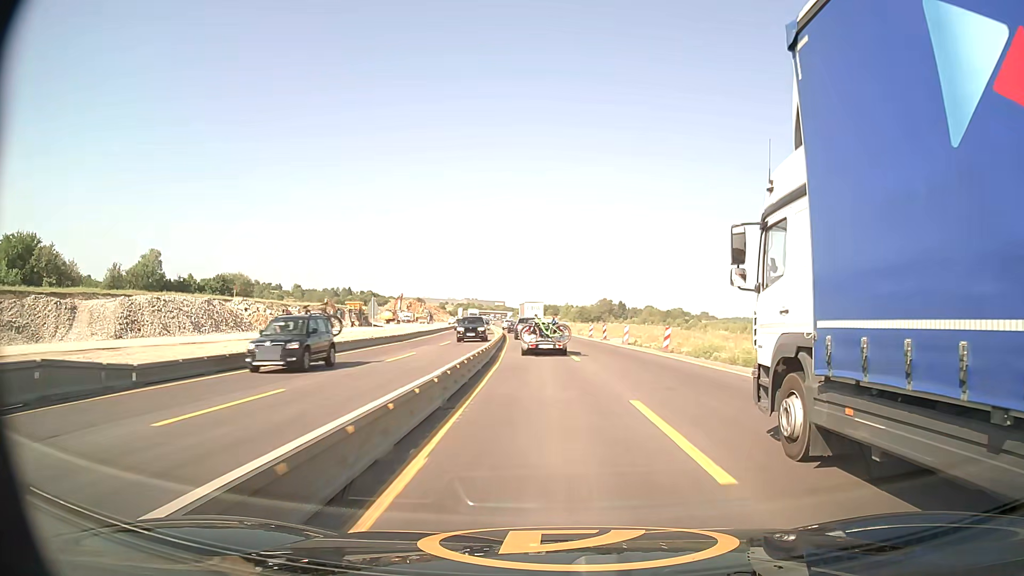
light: Day
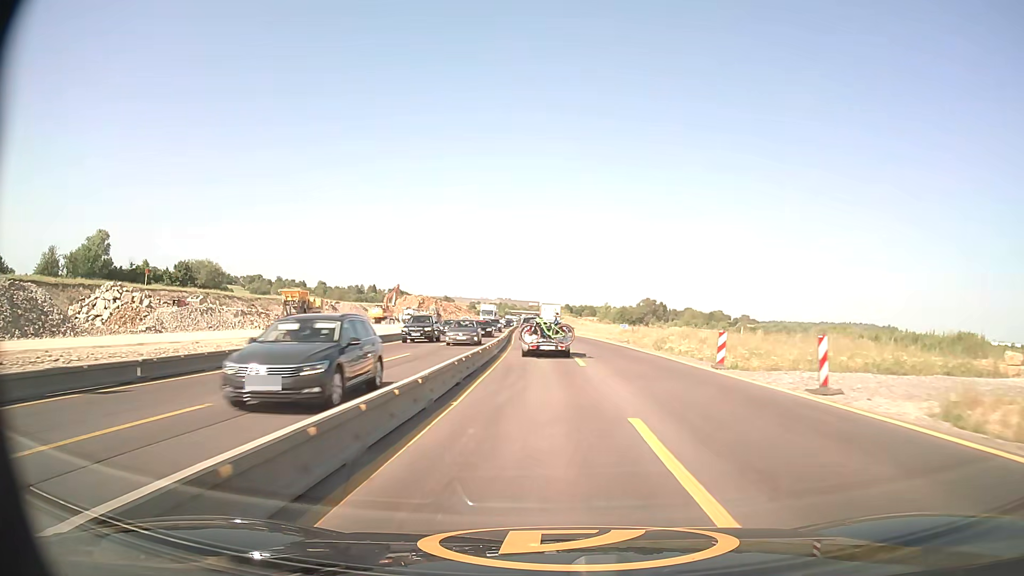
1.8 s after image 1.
(-0.9, +36.4) m; -3°
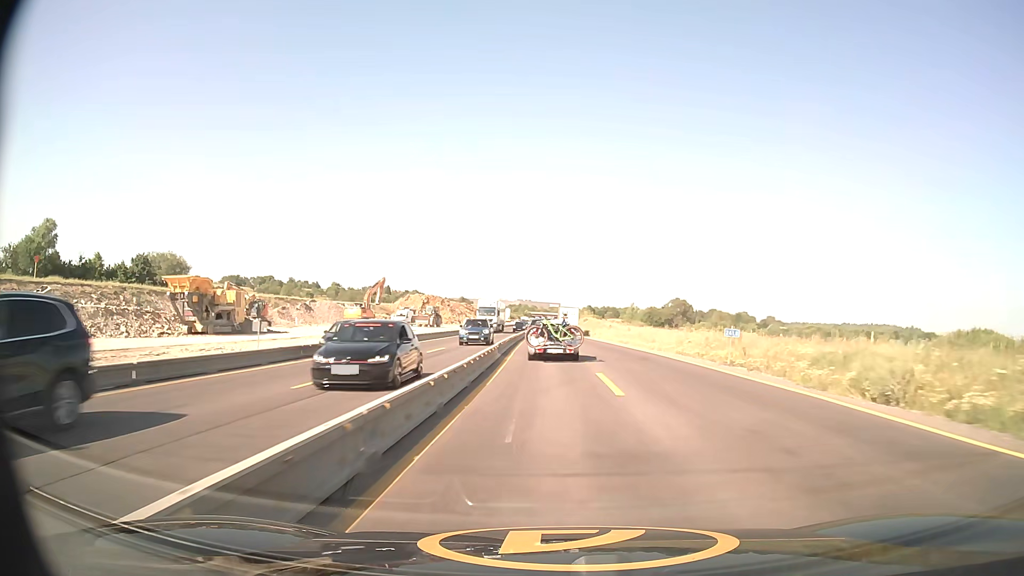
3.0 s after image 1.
(-0.6, +24.5) m; -2°
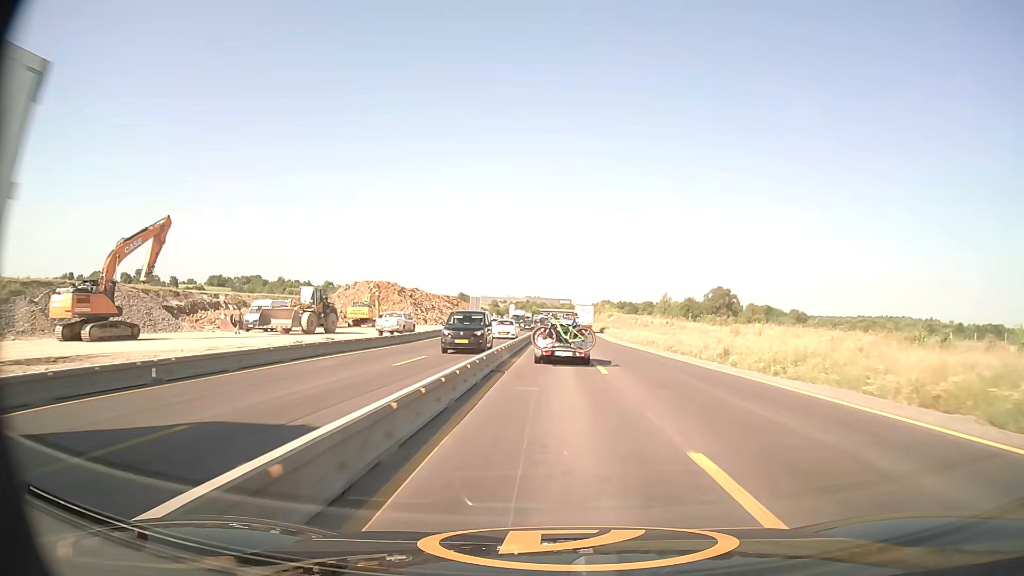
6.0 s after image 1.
(-1.1, +60.7) m; -1°
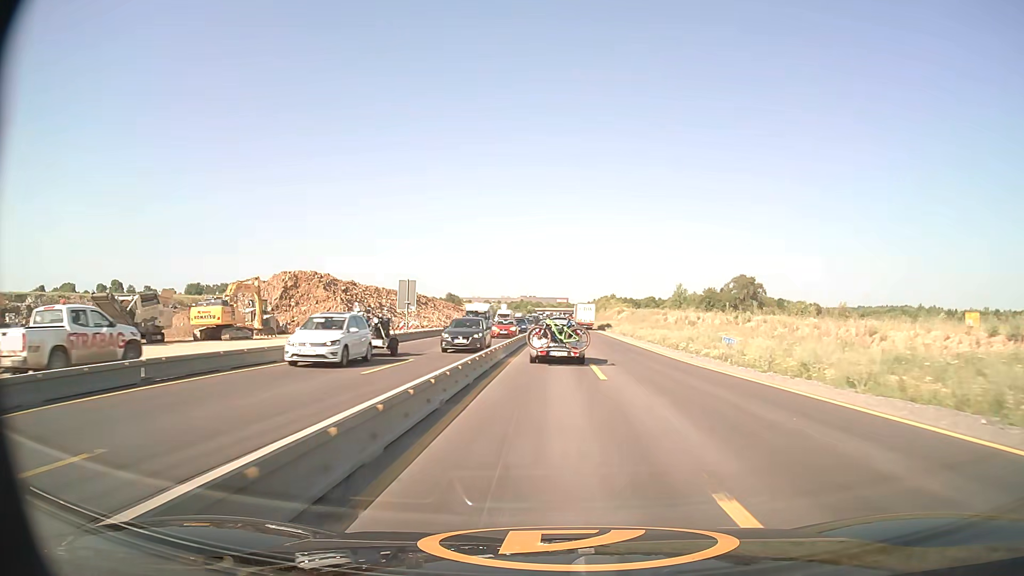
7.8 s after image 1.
(+0.2, +36.1) m; 0°
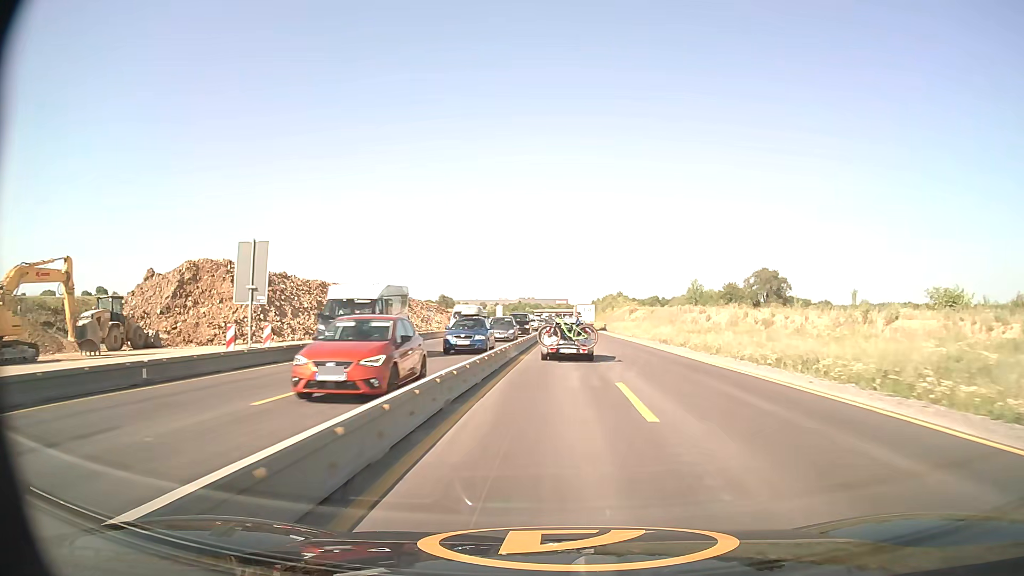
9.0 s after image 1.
(-0.1, +24.1) m; 0°
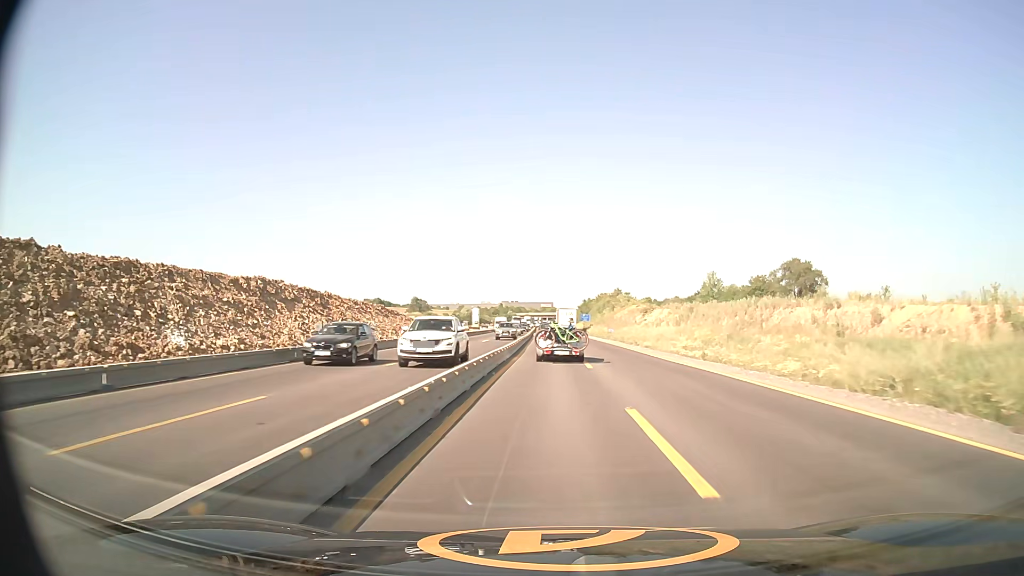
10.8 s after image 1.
(+0.5, +36.9) m; +1°
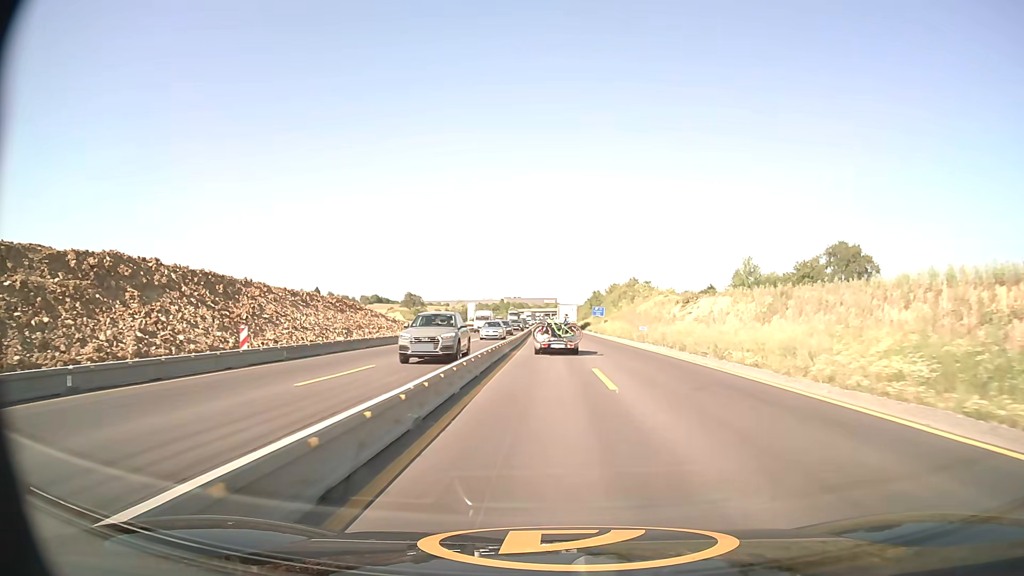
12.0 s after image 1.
(0.0, +25.3) m; 0°
(0, +10) (0, +20) (0, +30) (0, +40) (0, +50) (-1, +60) (-1, +70) (-1, +80) (-1, +90) (-1, +100) m
